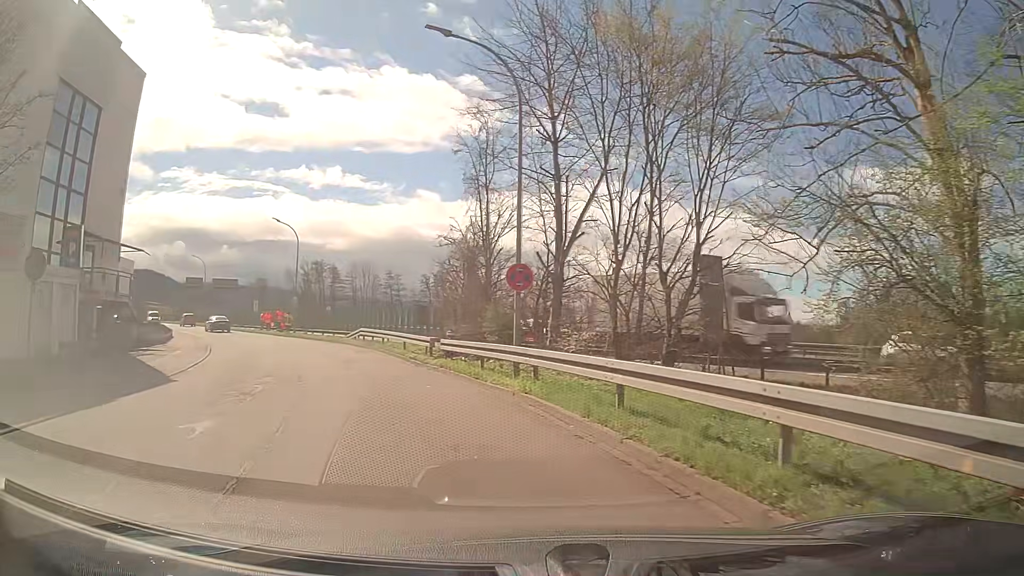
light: Day
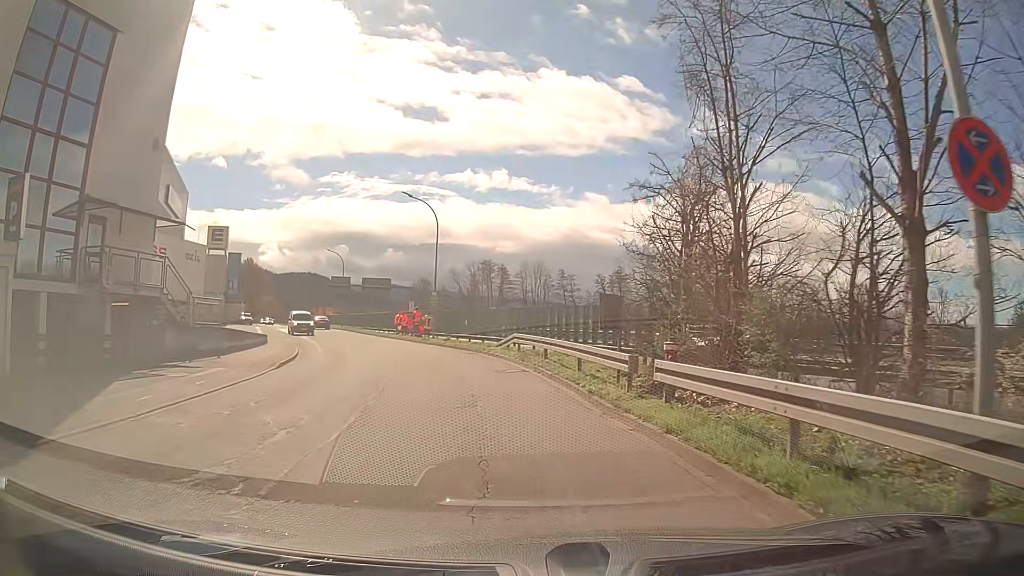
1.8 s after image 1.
(-1.7, +10.9) m; -16°
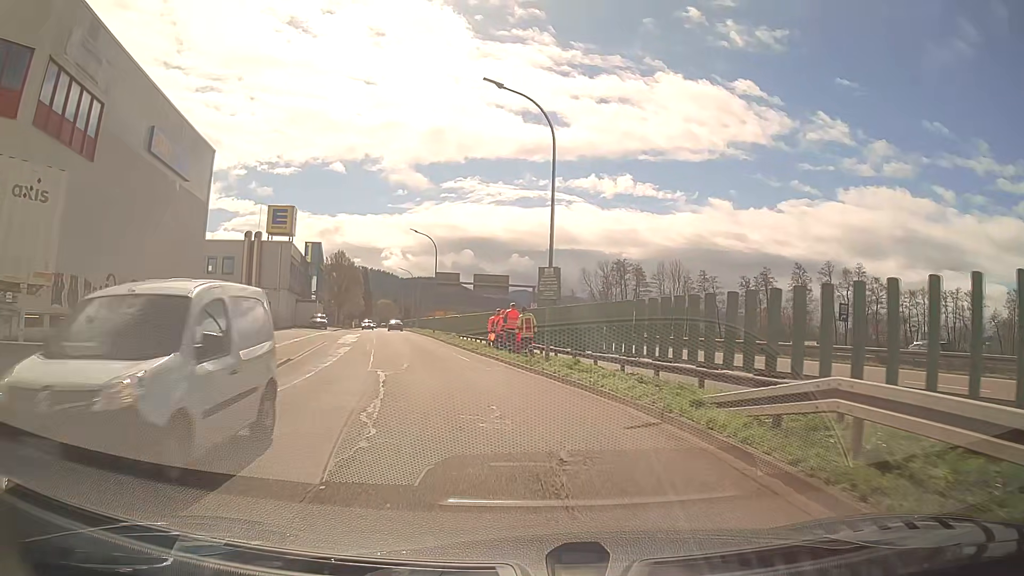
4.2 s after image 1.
(-1.8, +18.3) m; -11°
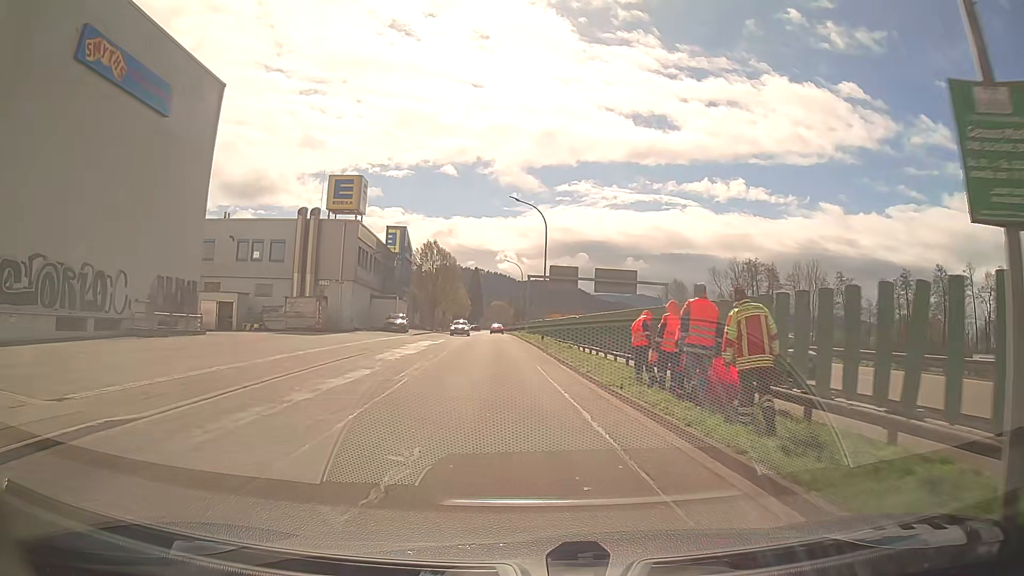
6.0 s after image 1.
(-1.4, +15.2) m; -11°
(0, +10) (0, +20) (-1, +30) (-1, +40) (-1, +50) (-2, +60) (-2, +70) (-2, +80) (-3, +90) (-3, +100) m
